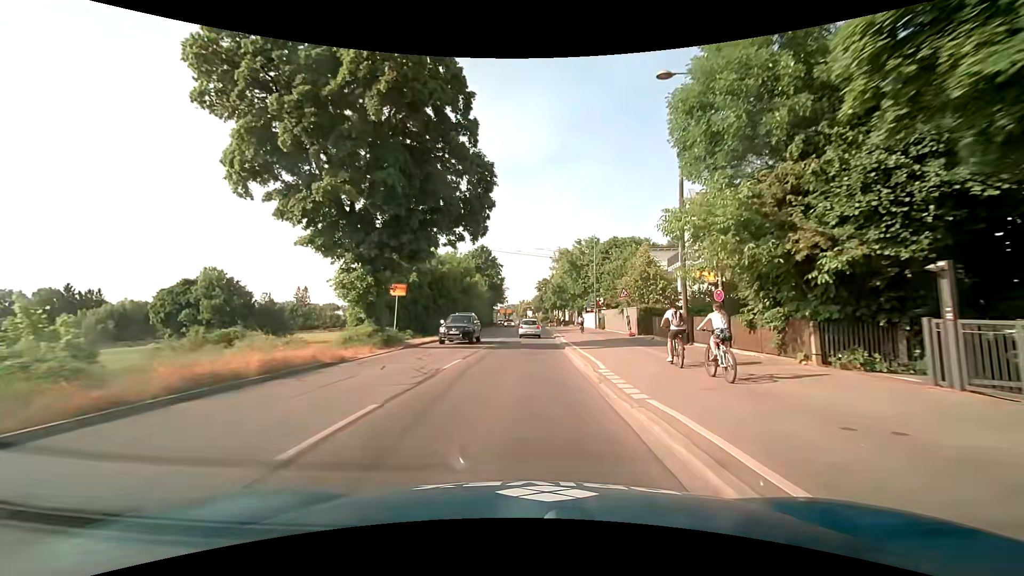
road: secondary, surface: asphalt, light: Day
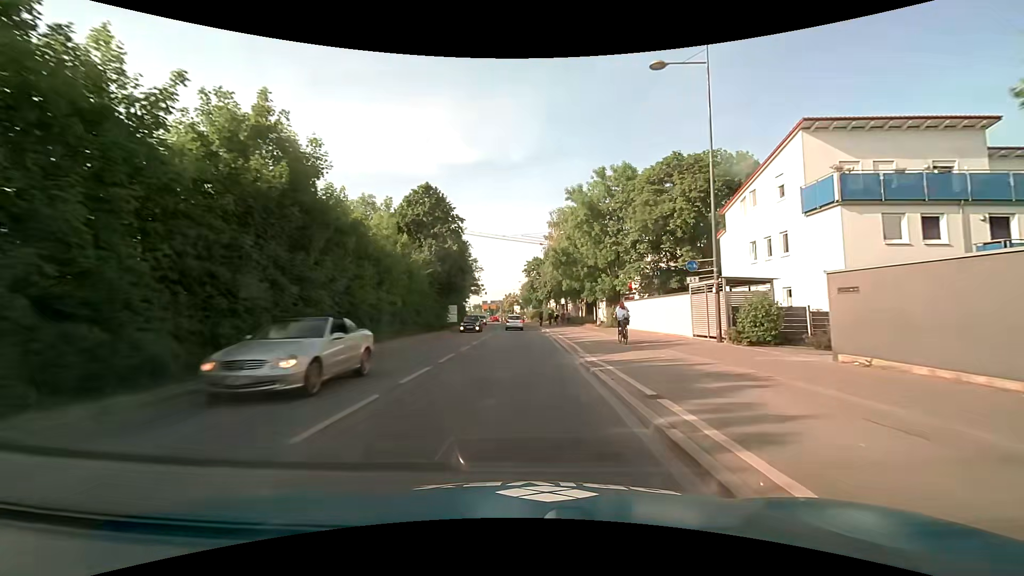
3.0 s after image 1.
(+0.6, +39.8) m; +1°
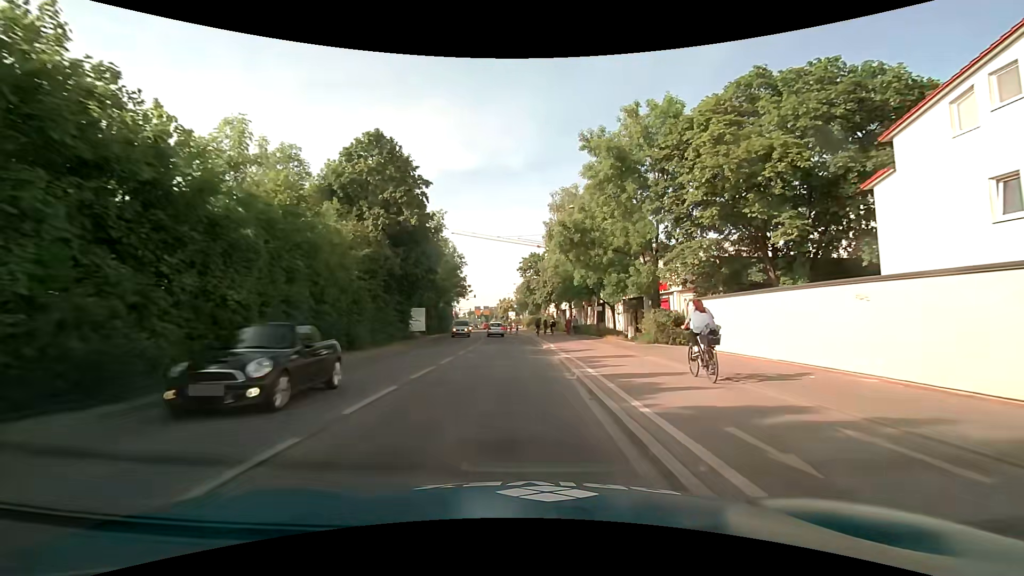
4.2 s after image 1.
(+0.1, +15.8) m; 0°
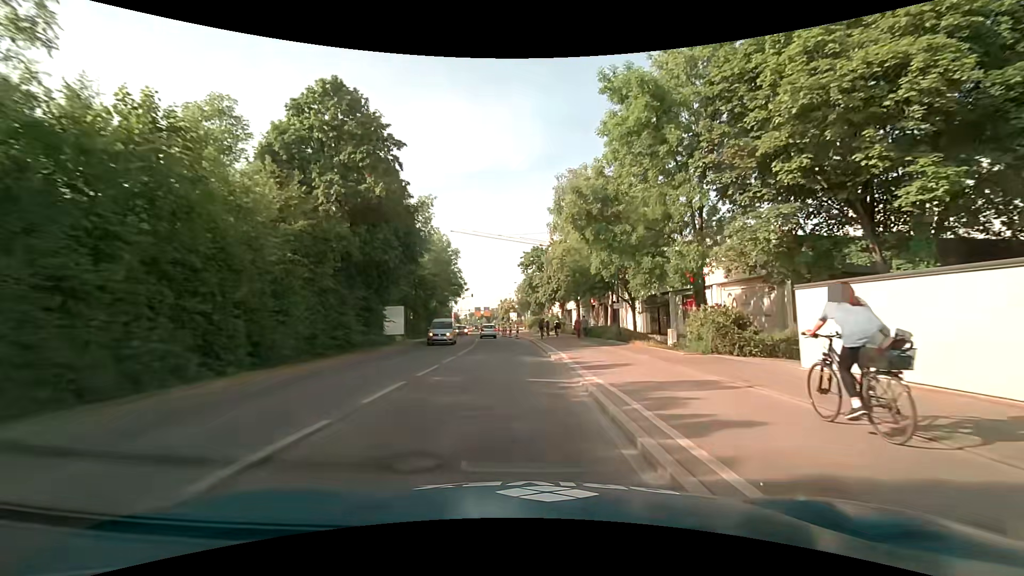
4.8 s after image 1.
(0.0, +7.9) m; -1°
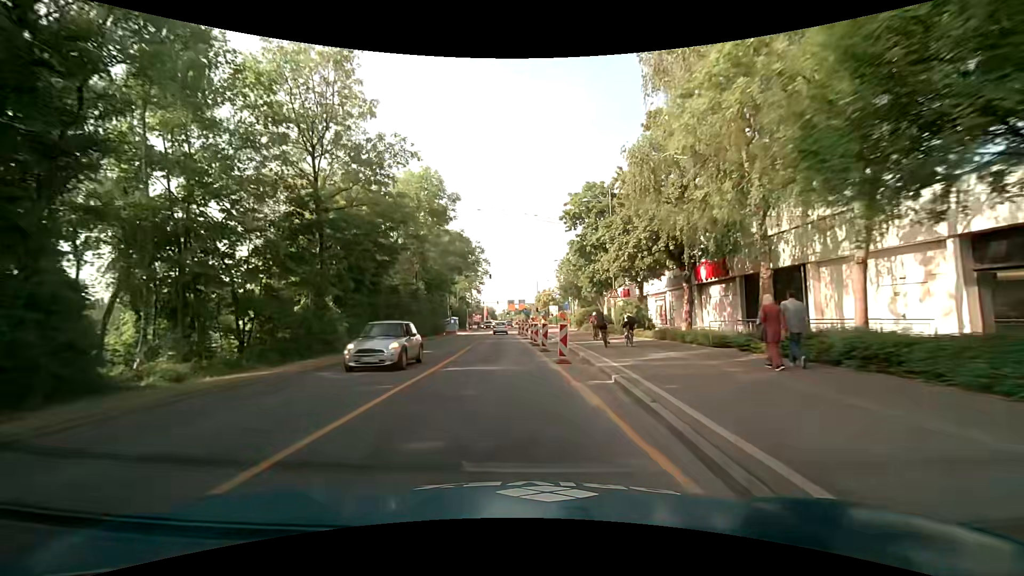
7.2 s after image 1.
(-0.6, +30.9) m; -4°
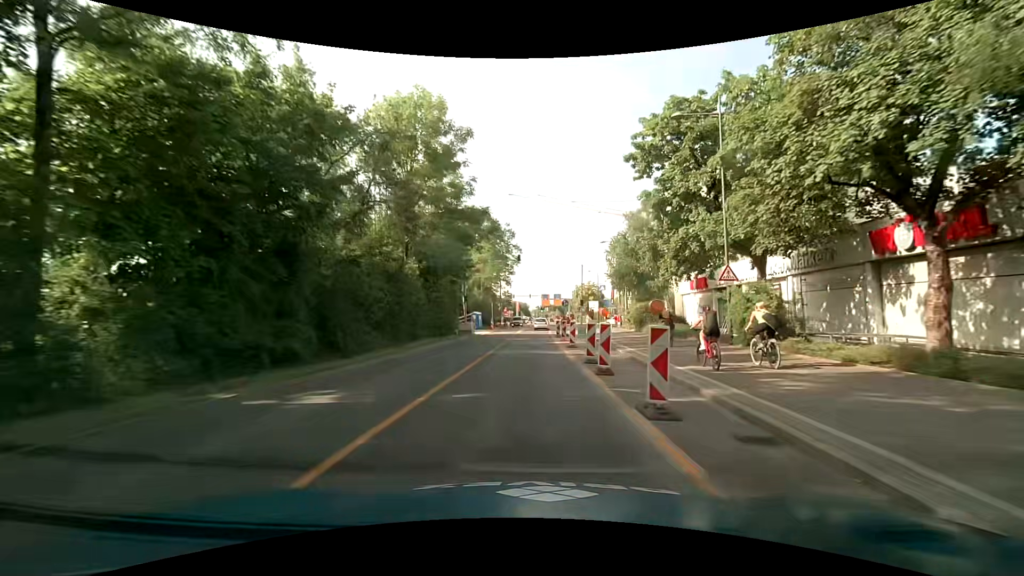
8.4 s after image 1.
(-0.6, +14.9) m; -4°
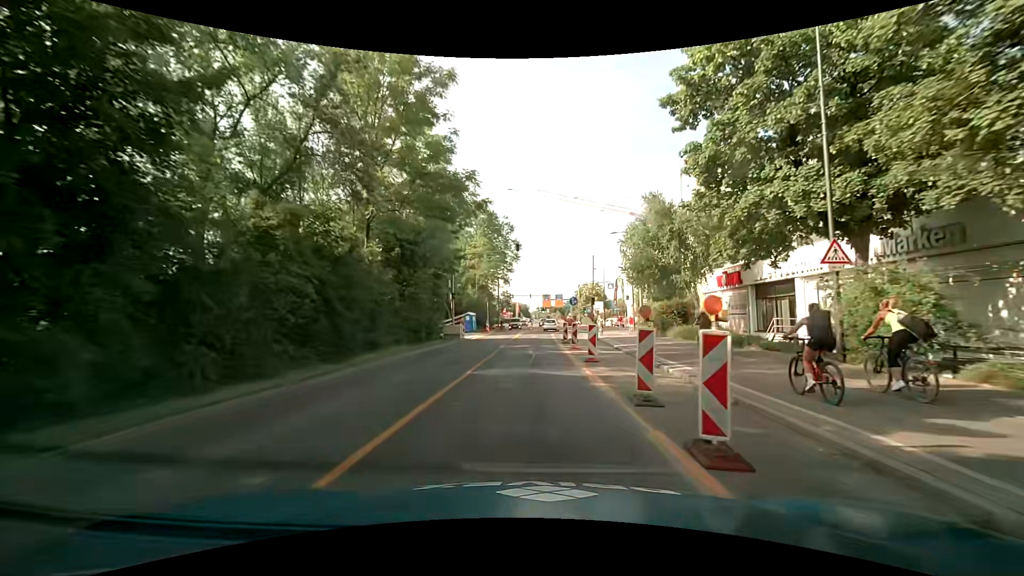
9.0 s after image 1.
(0.0, +7.4) m; 0°
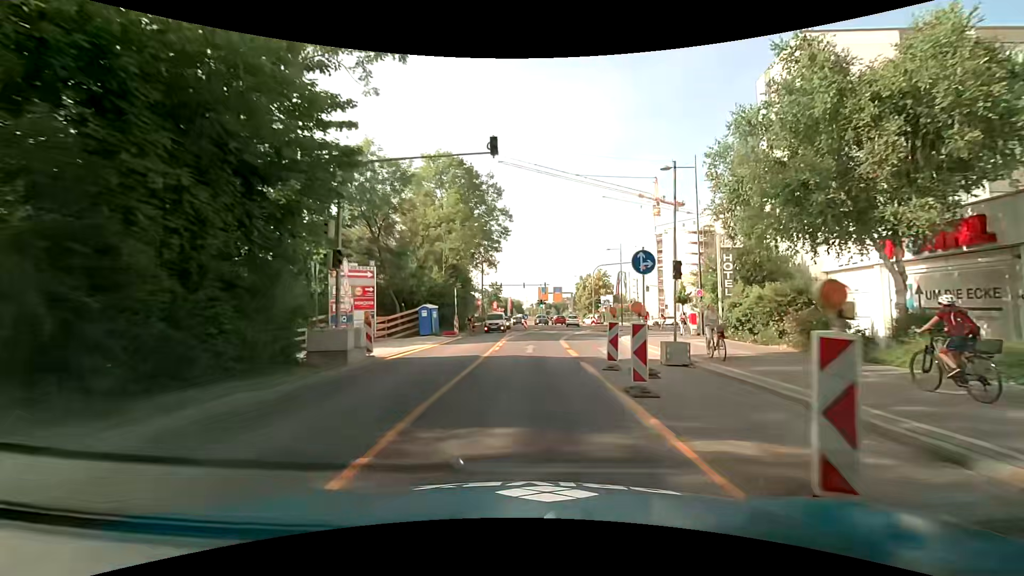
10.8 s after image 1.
(0.0, +21.3) m; 0°
(0, +10) (+1, +20) (+2, +30) (+5, +39) (+10, +48) (+17, +55) (+26, +60) (+36, +61) (+46, +61) (+56, +61) m
